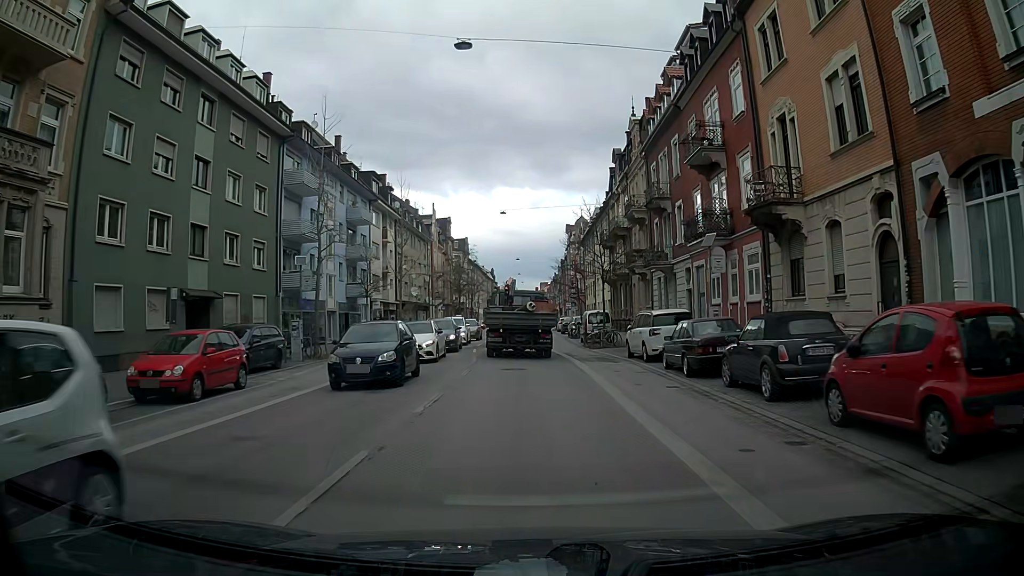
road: secondary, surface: asphalt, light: Day
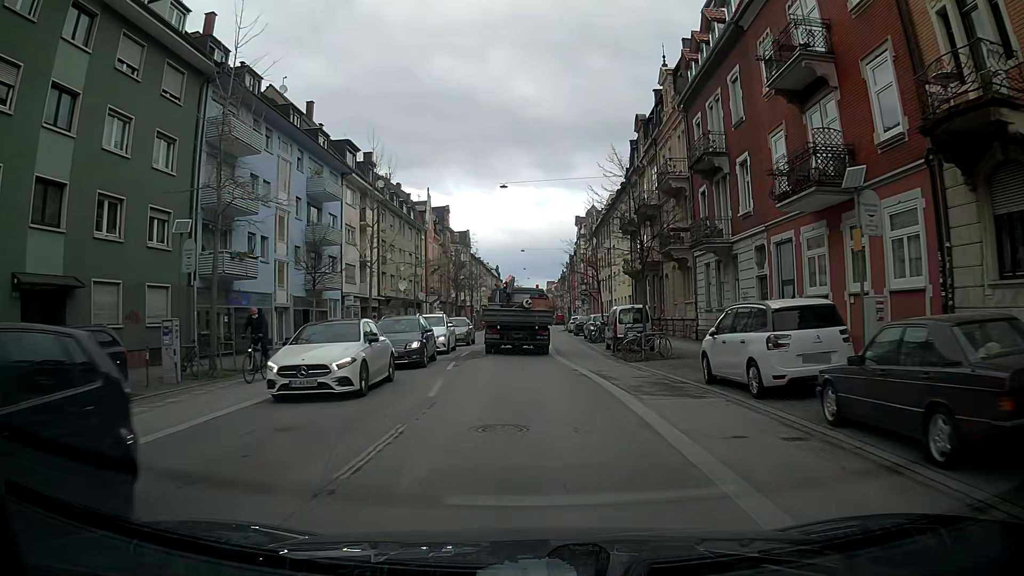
(-0.1, +10.4) m; +1°
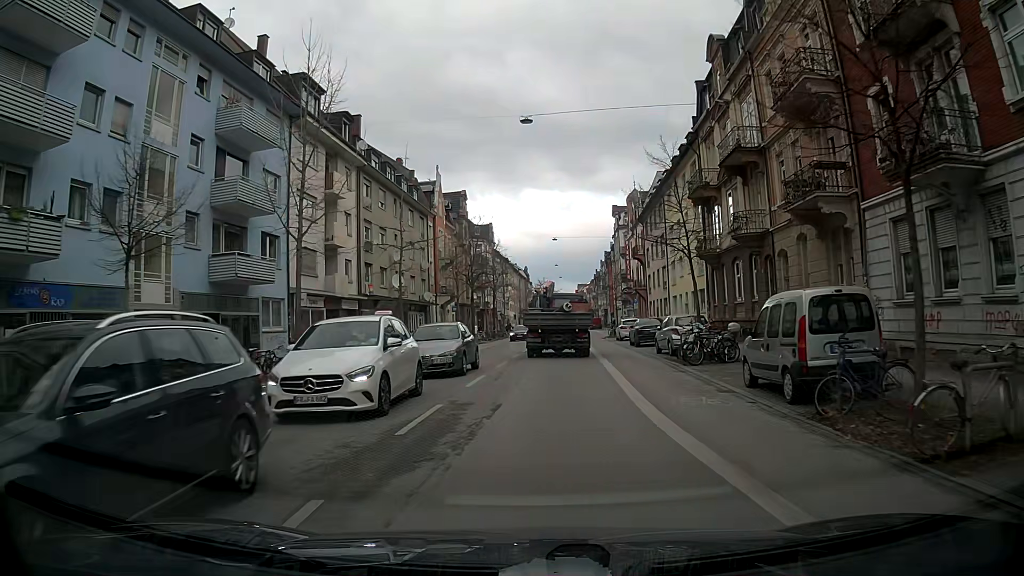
(-0.6, +15.6) m; -3°
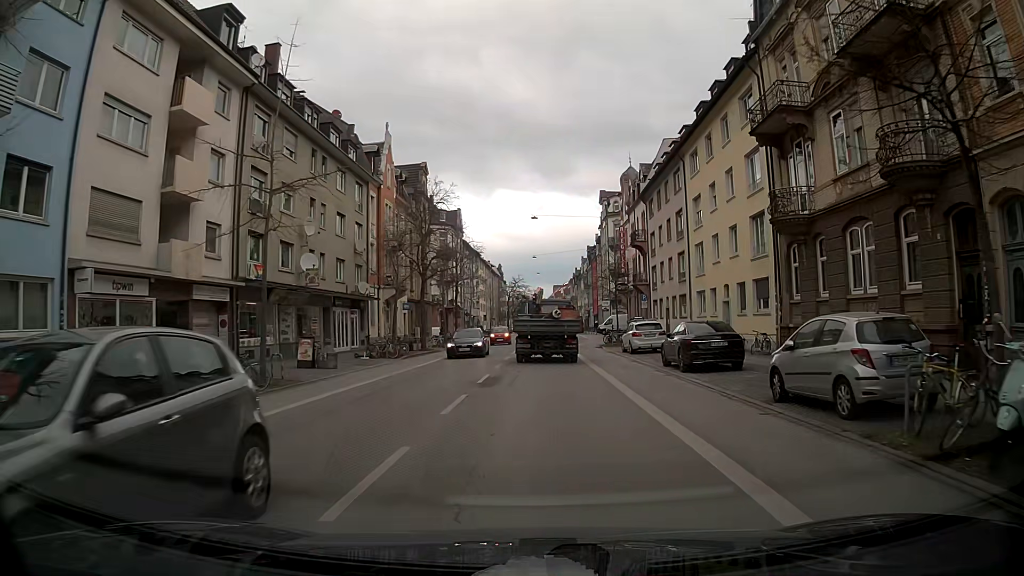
(-0.1, +15.4) m; +2°
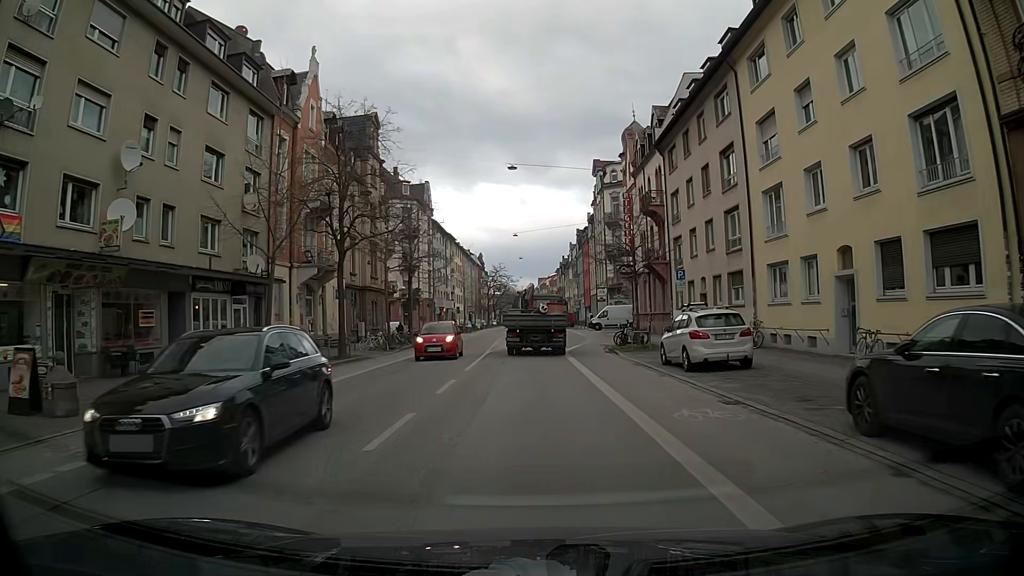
(+0.3, +15.4) m; +1°
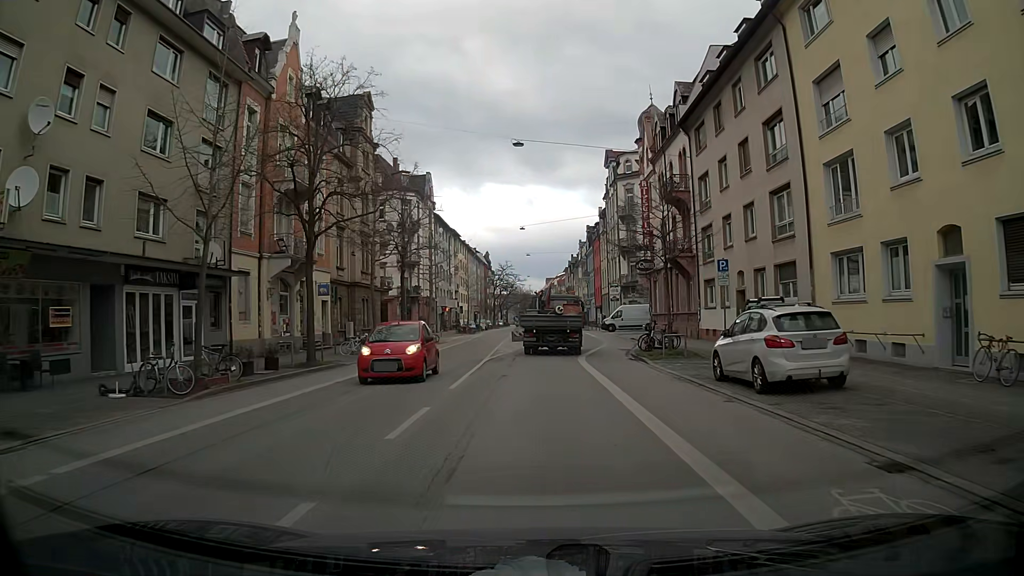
(0.0, +5.2) m; -1°
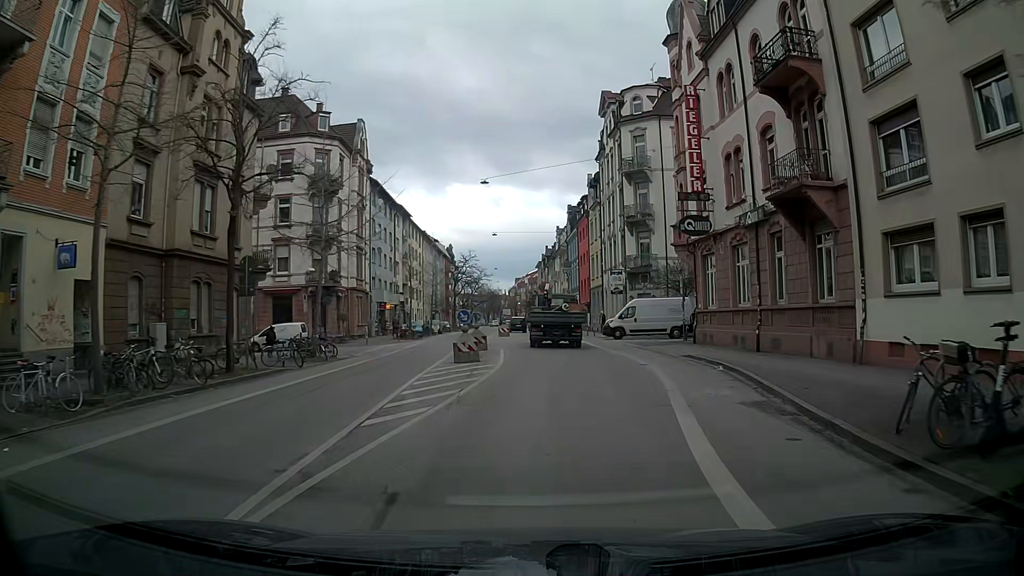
(+0.2, +21.5) m; +3°
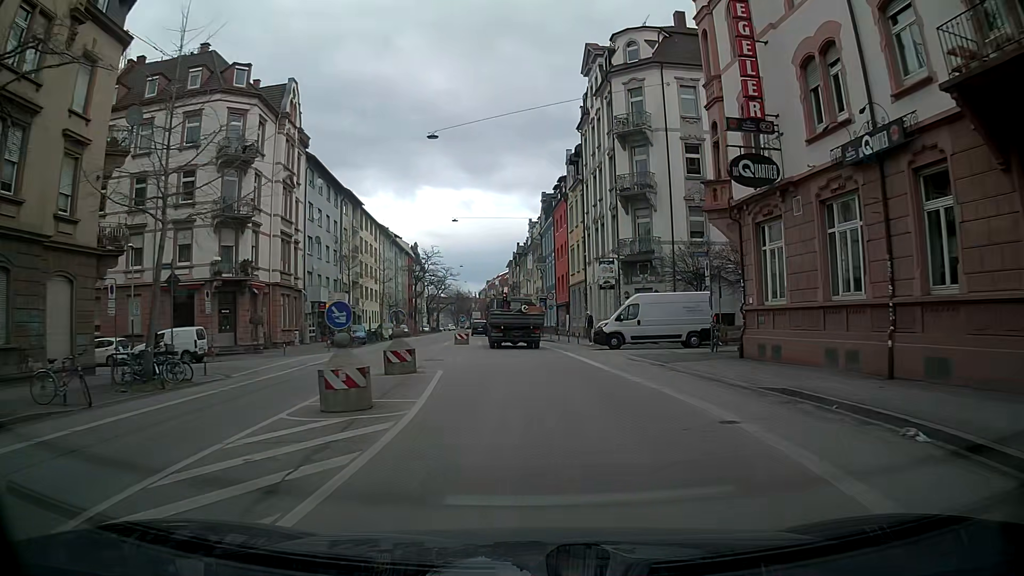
(+0.2, +11.2) m; +2°
